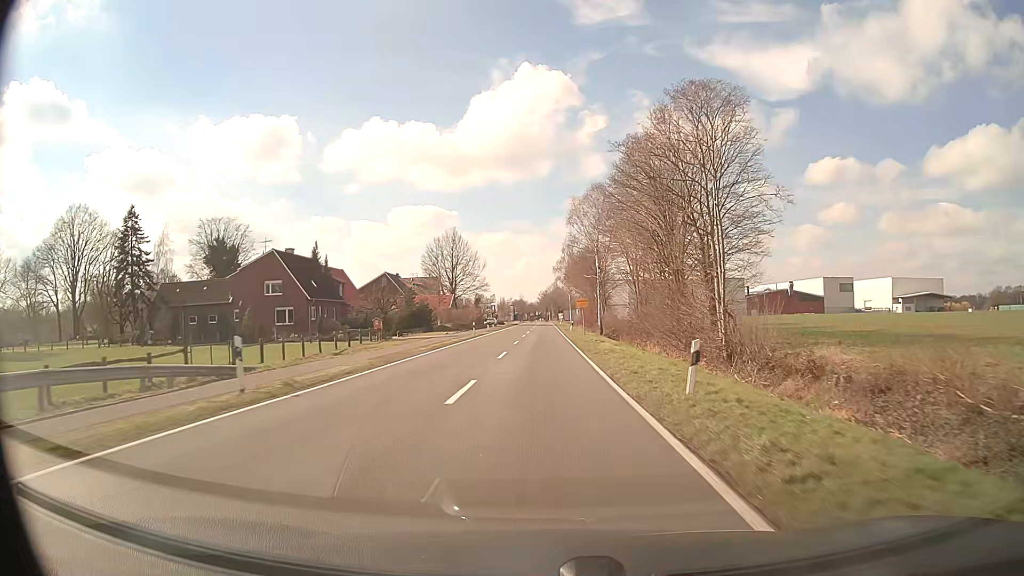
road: secondary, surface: asphalt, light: Day
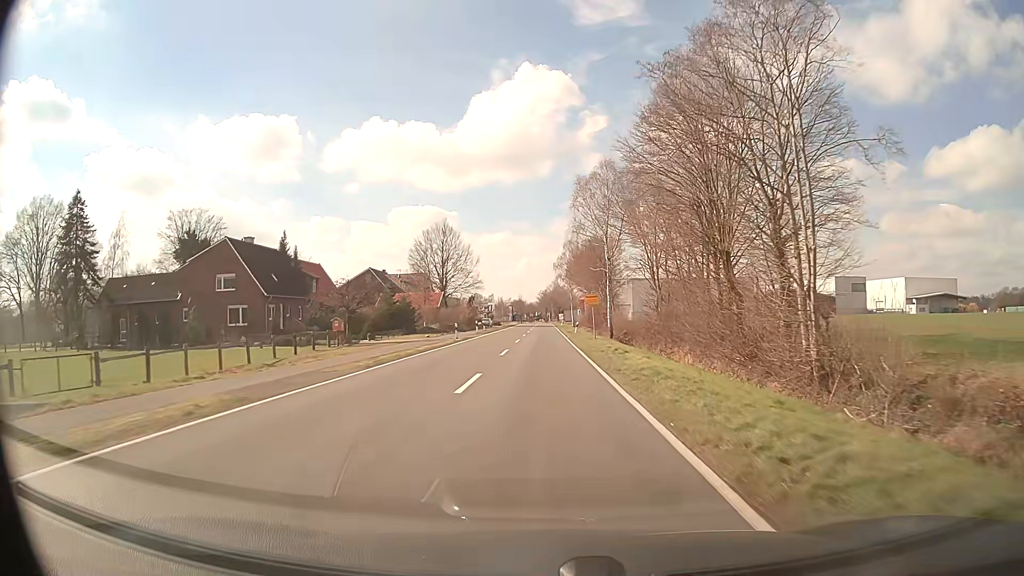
(0.0, +10.4) m; 0°
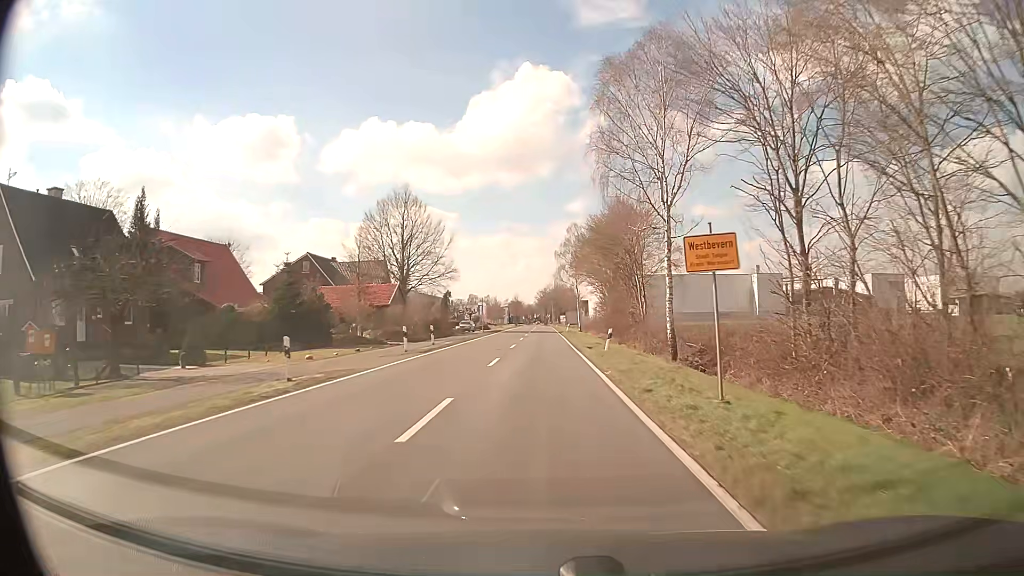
(+0.1, +27.9) m; 0°
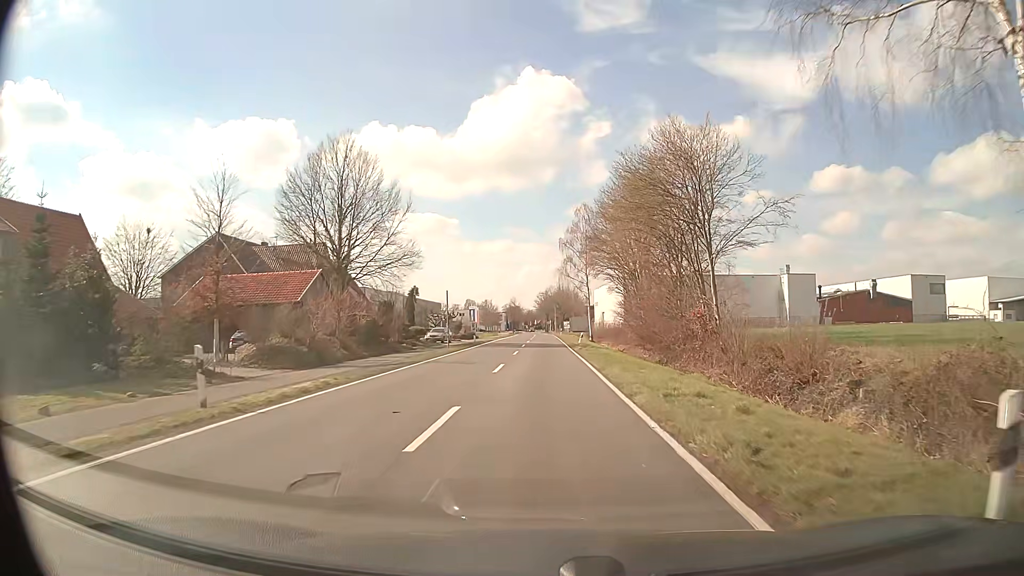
(-0.1, +23.6) m; 0°
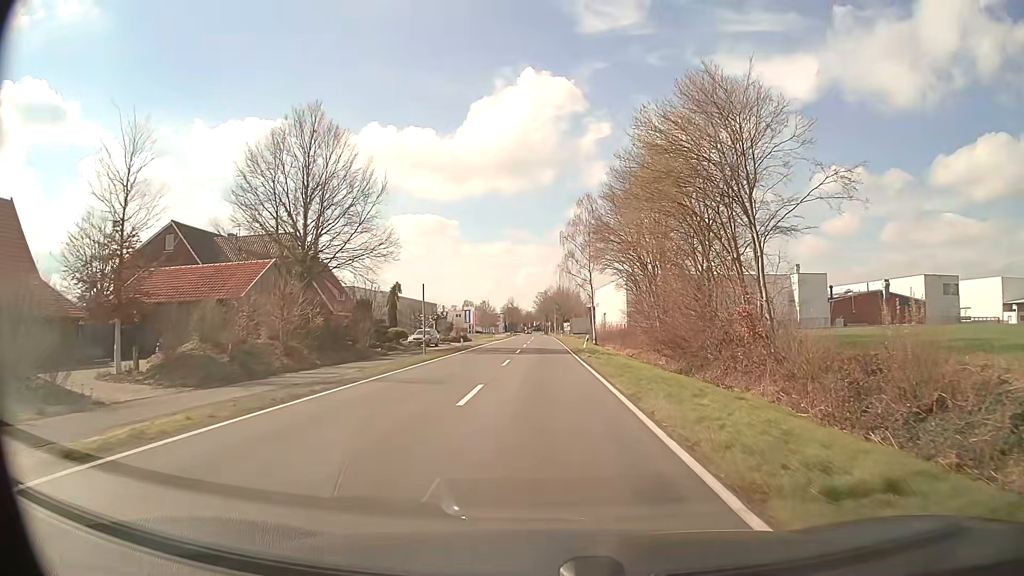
(0.0, +7.6) m; 0°
(0, +10) (0, +20) (0, +30) (0, +40) (0, +50) (0, +60) (0, +70) (0, +80) (0, +90) (-1, +100) m
